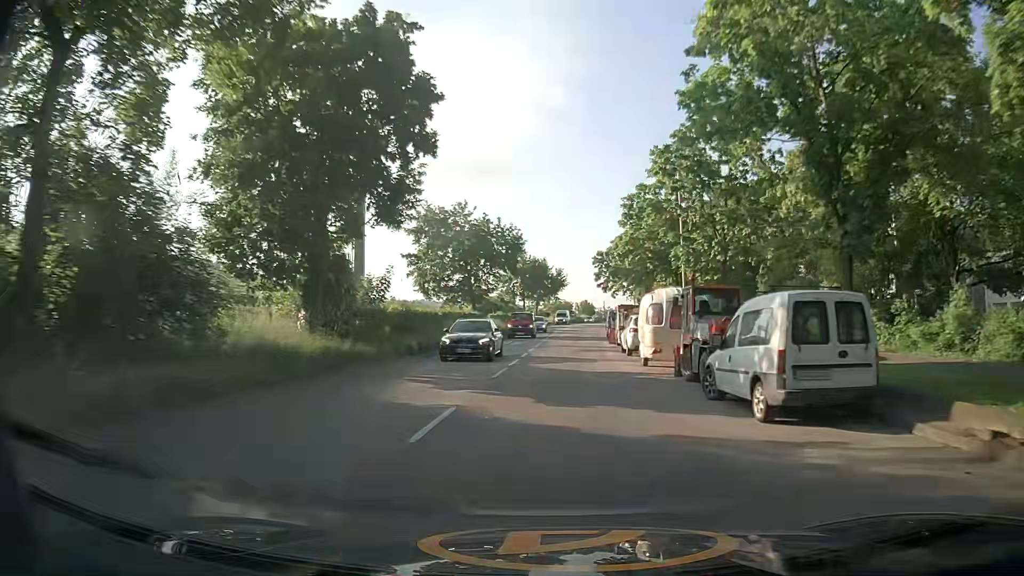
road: secondary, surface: asphalt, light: Day
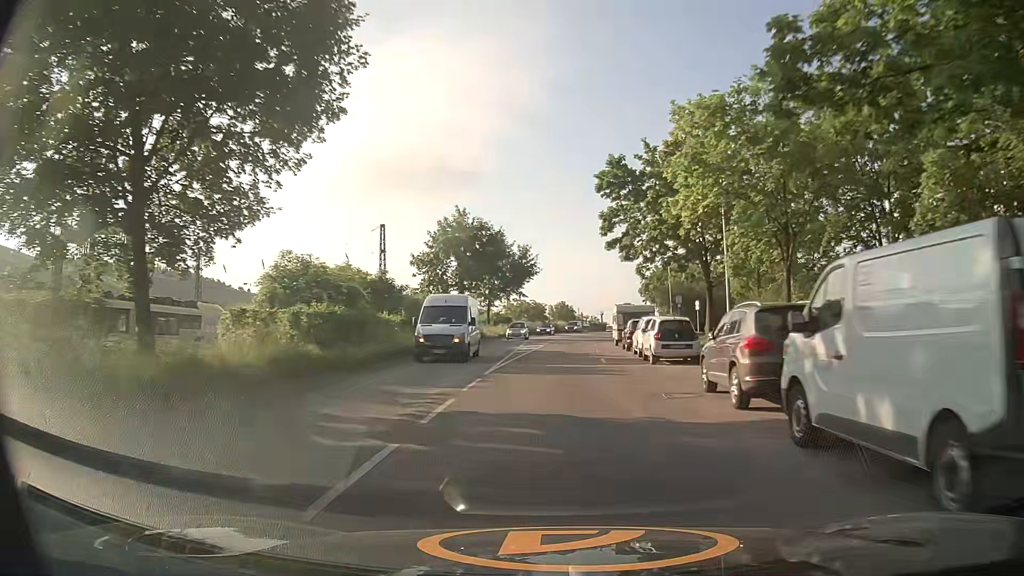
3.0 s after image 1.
(+0.9, +43.7) m; +2°
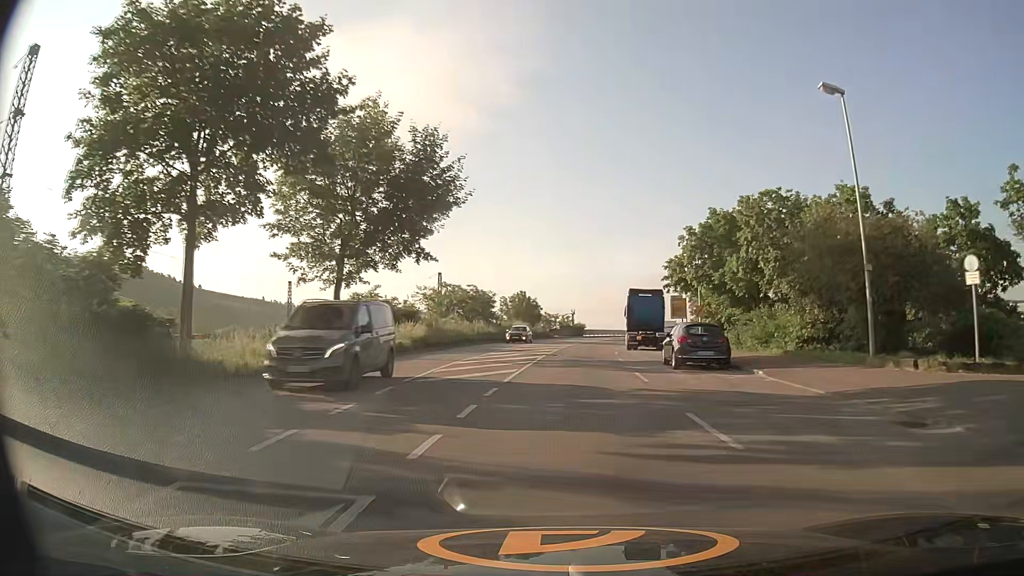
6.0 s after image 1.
(+0.7, +43.3) m; +3°
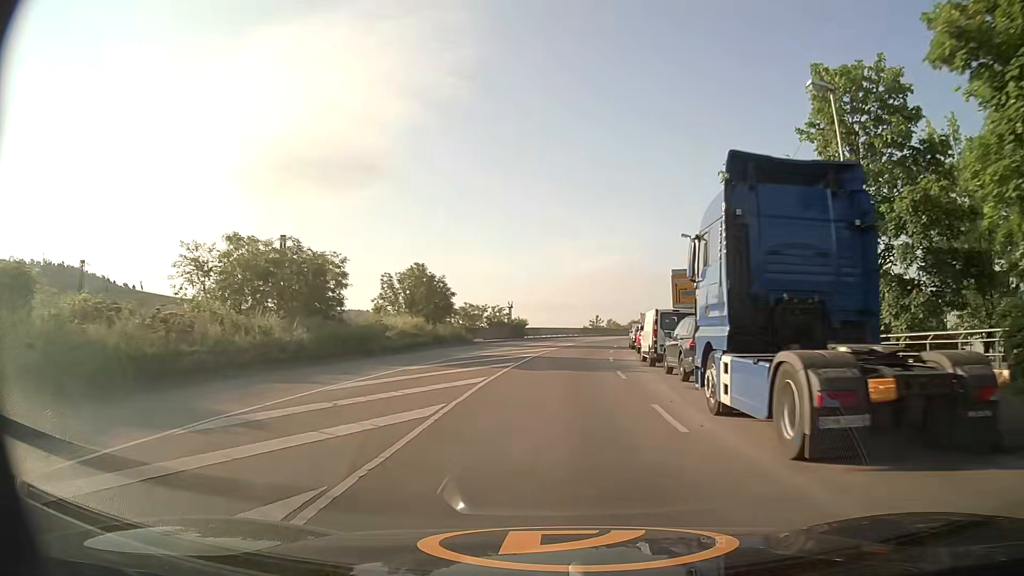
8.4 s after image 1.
(+1.6, +35.0) m; +5°
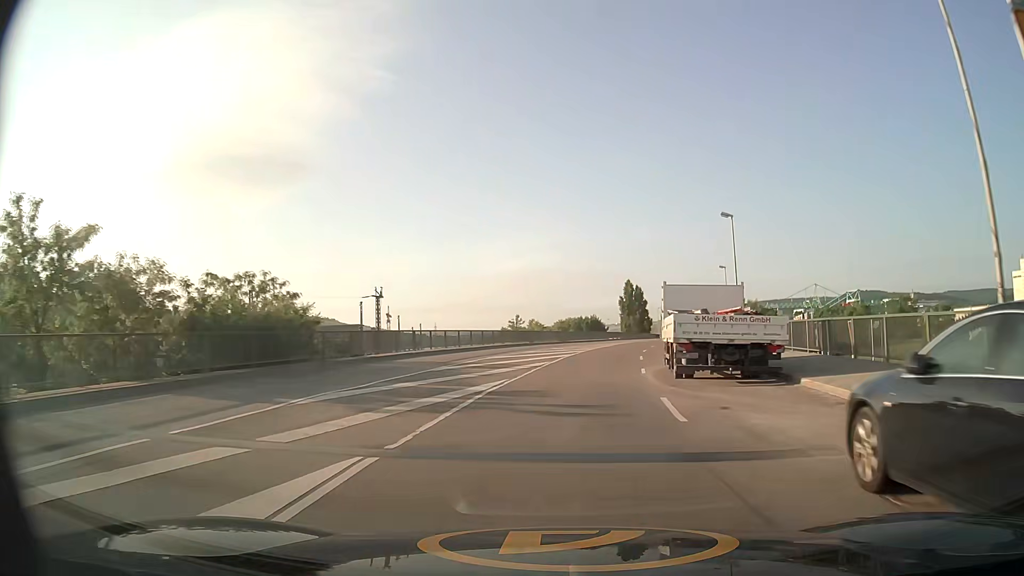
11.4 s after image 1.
(+2.9, +44.8) m; +7°
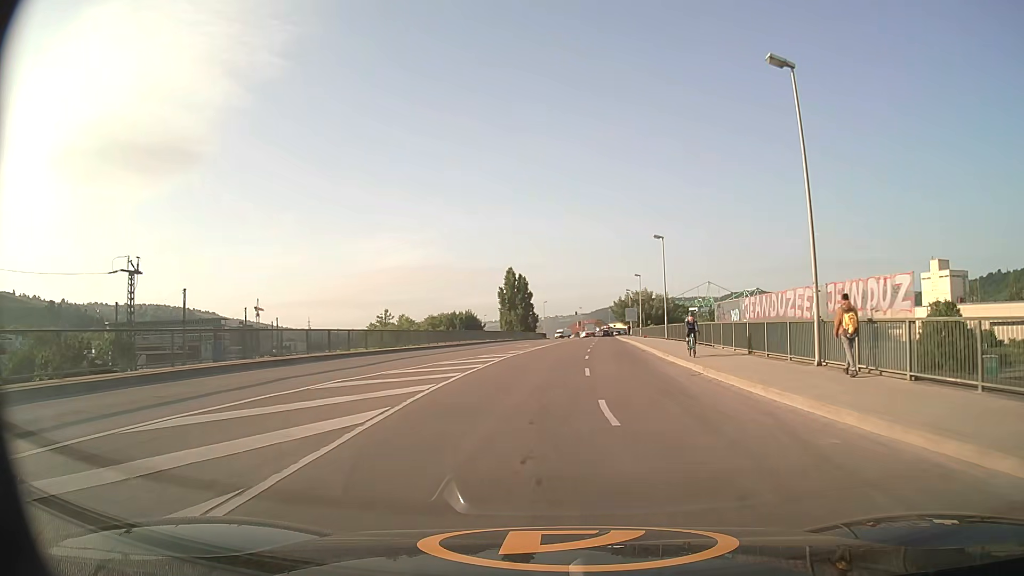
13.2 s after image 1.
(+2.2, +27.4) m; +10°
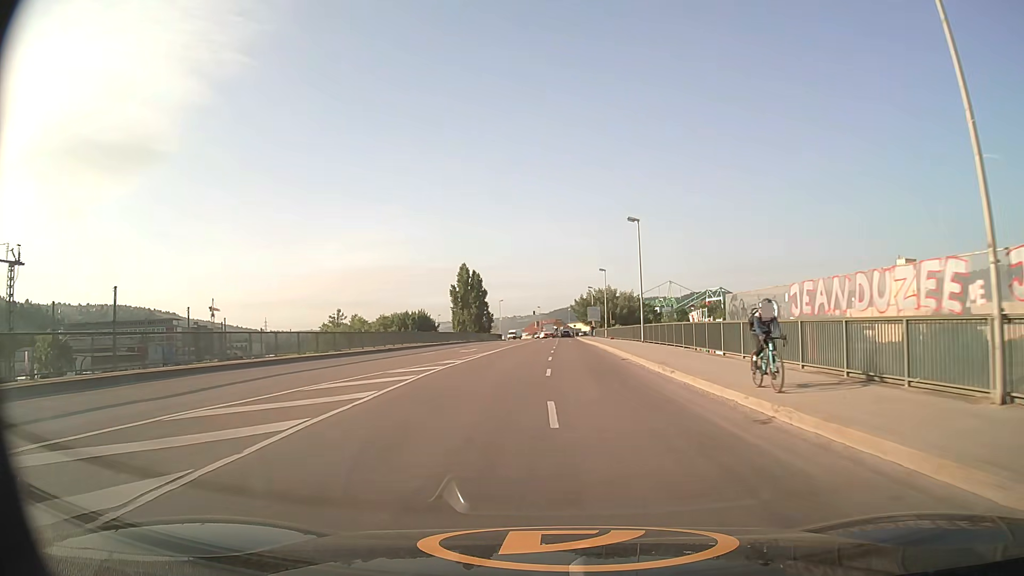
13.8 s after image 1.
(+0.3, +9.3) m; +4°
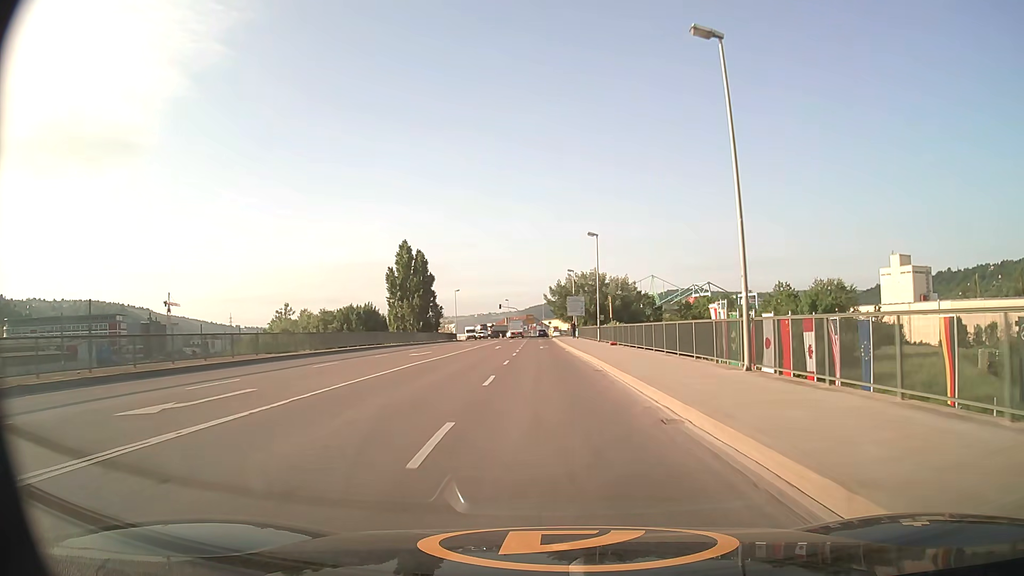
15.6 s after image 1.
(+1.0, +30.0) m; +2°
(0, +10) (0, +20) (0, +30) (-1, +40) (-1, +50) (-1, +60) (-1, +70) (-2, +80) (-2, +90) (-2, +100) m
